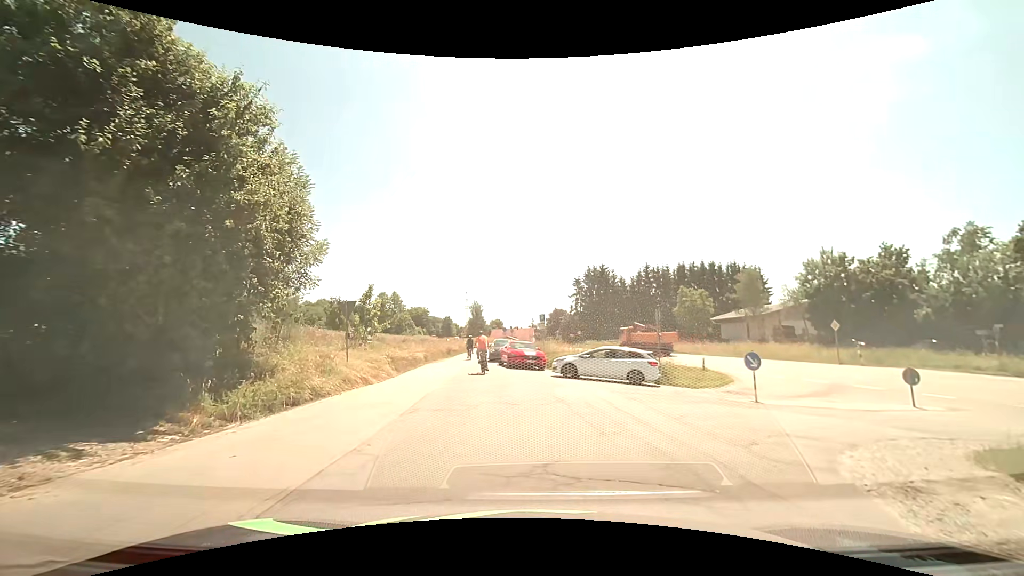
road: tertiary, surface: asphalt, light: Day
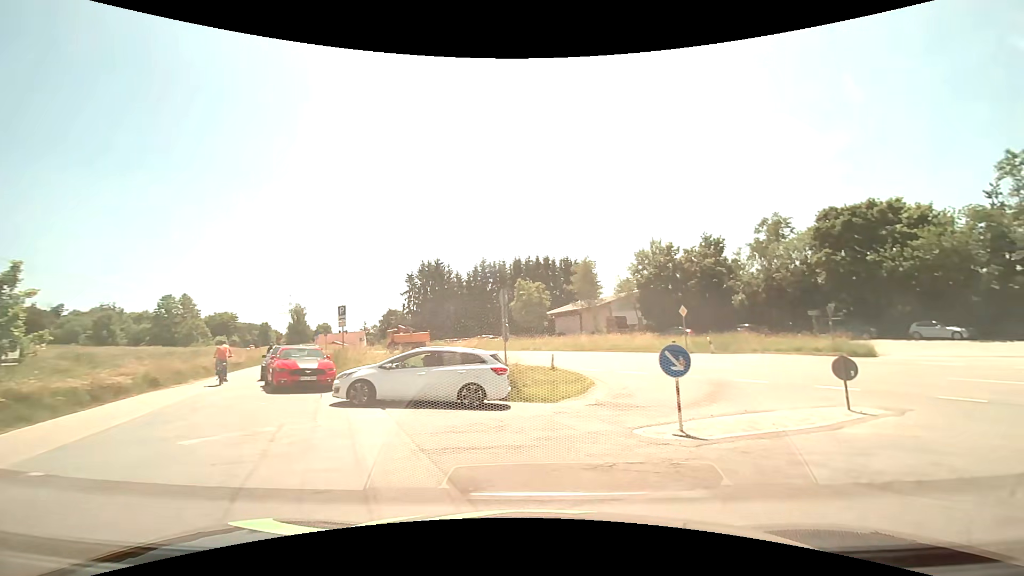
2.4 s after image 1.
(+1.0, +8.4) m; +16°
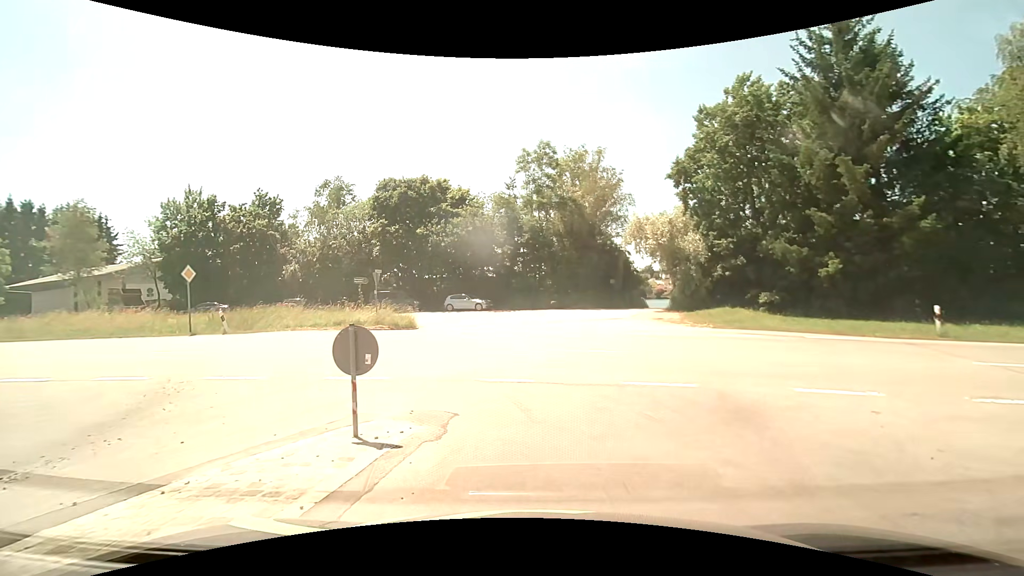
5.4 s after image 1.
(+3.7, +7.9) m; +49°
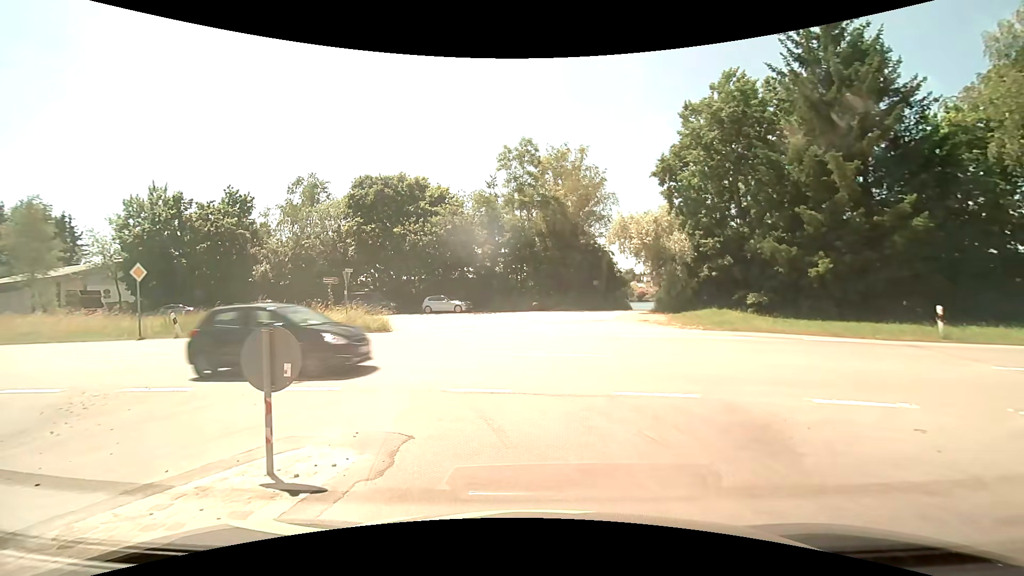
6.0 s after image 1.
(0.0, +1.4) m; +1°
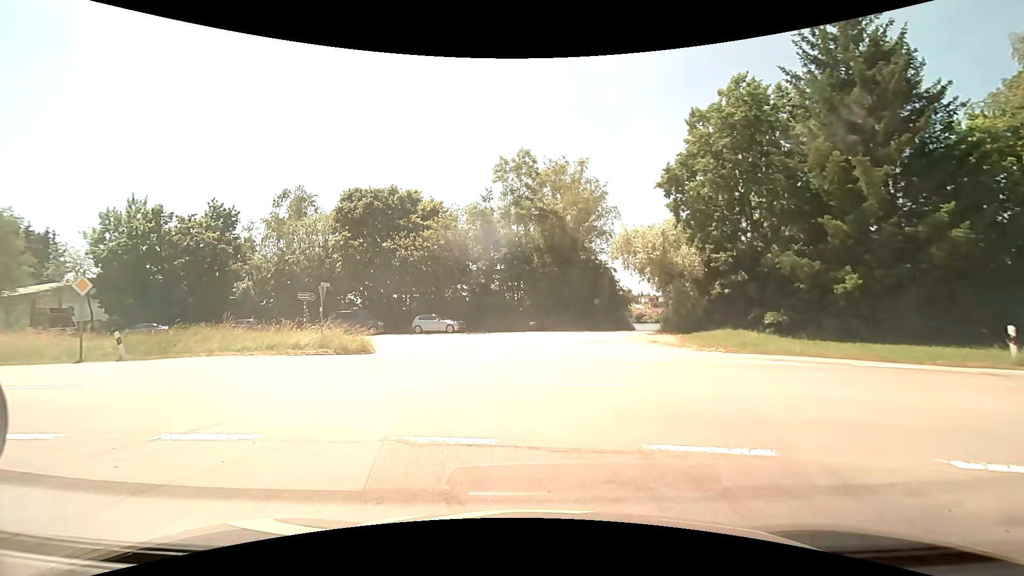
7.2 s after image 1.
(0.0, +2.5) m; 0°
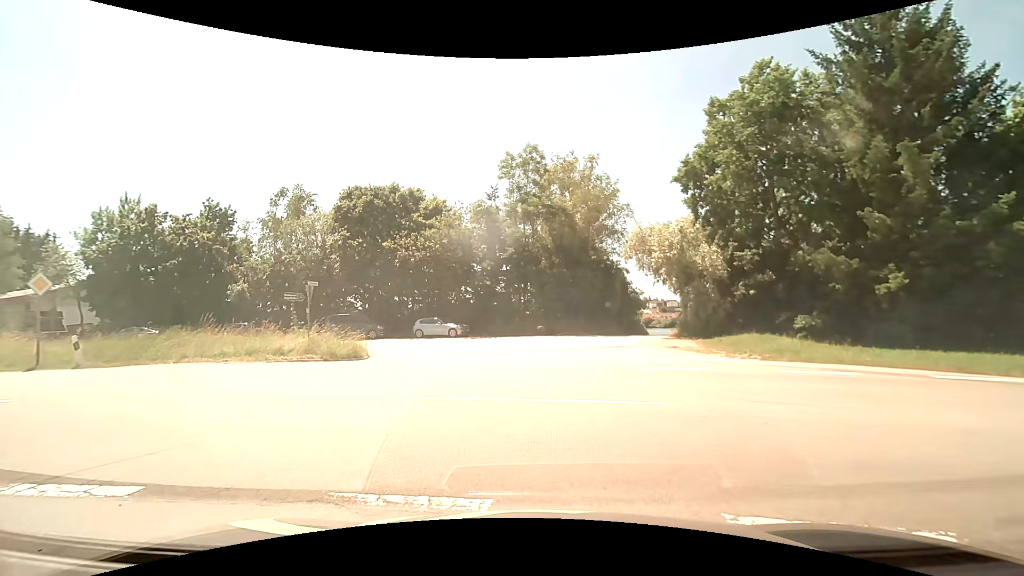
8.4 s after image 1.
(0.0, +2.0) m; -1°
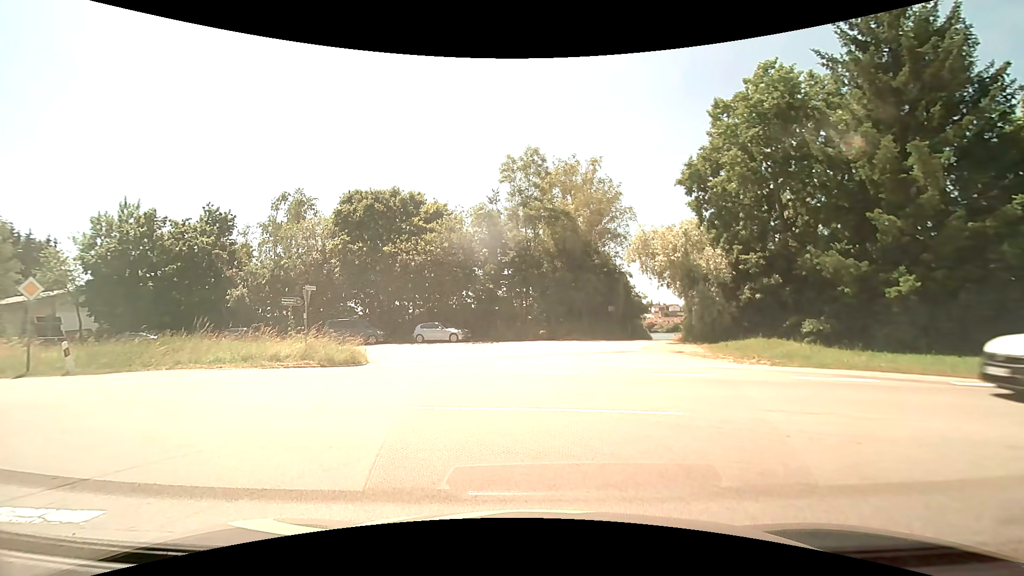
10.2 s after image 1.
(0.0, +0.5) m; 0°
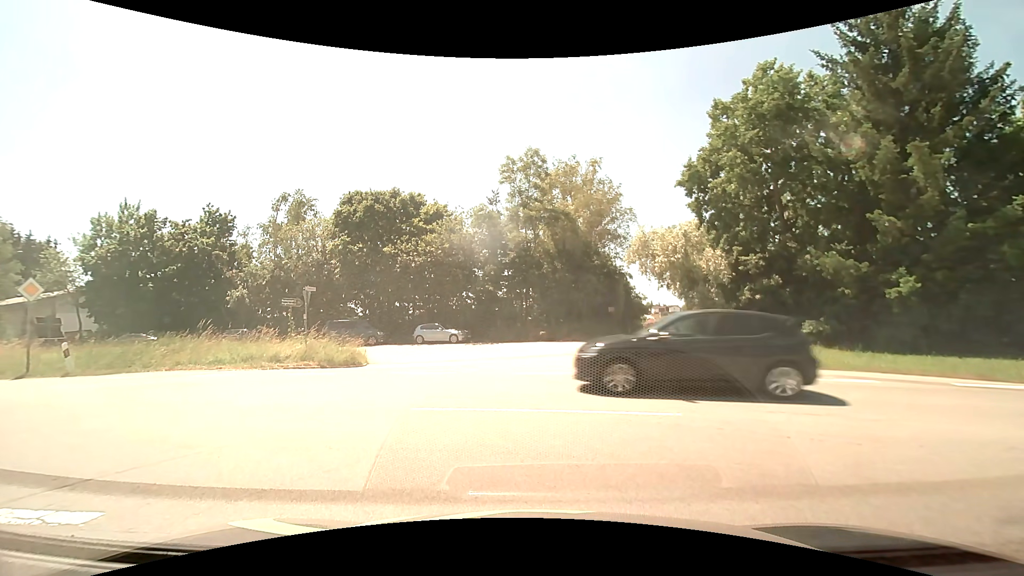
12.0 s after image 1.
(0.0, 0.0) m; 0°
(-2, +10) (-10, +14) (-20, +15) (-30, +16) (-40, +17) (-50, +18) (-60, +19) (-70, +20) (-80, +21) (-90, +22) m
